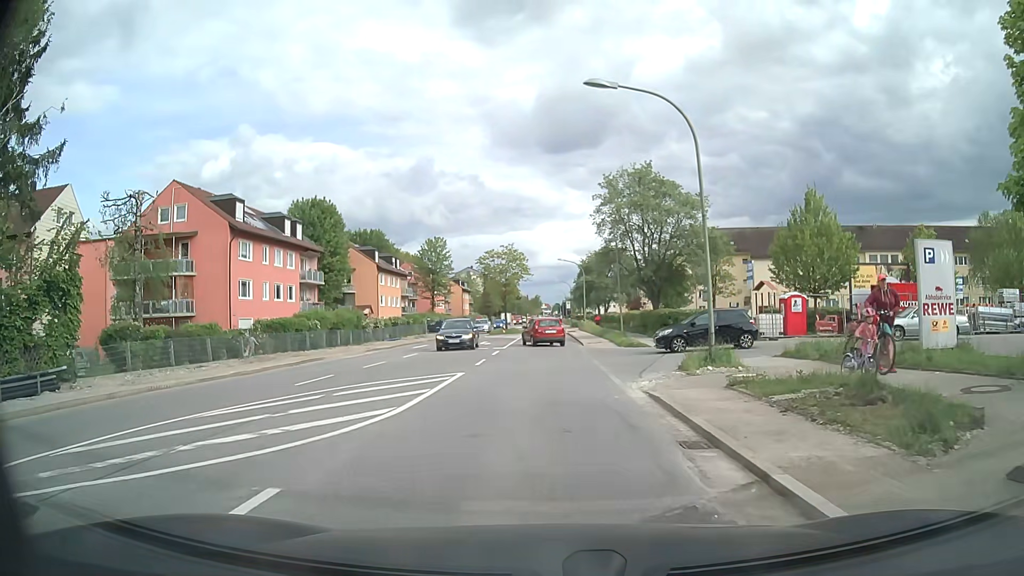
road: secondary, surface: asphalt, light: Day
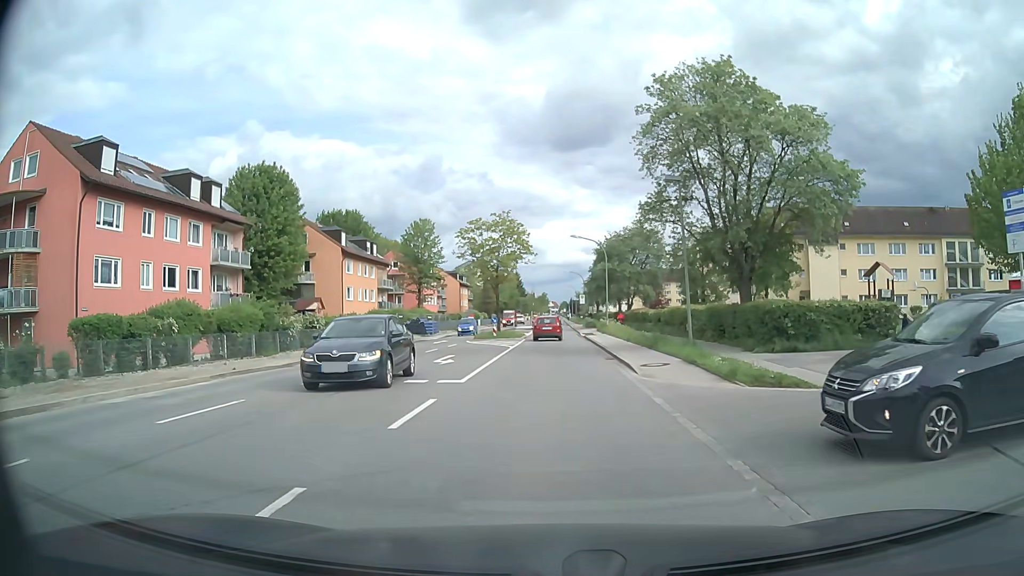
(-0.2, +18.2) m; -1°
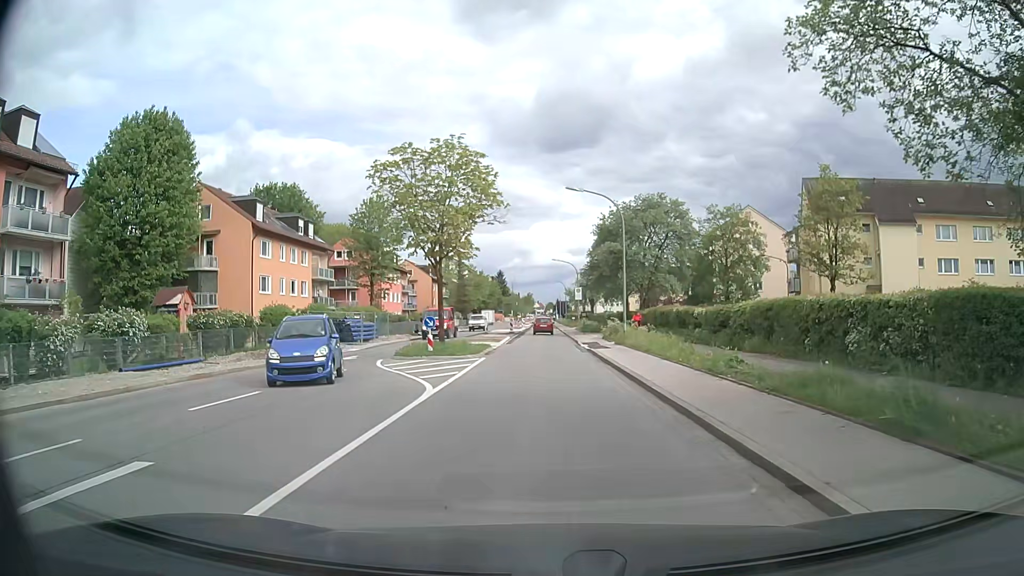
(+0.2, +19.3) m; +1°
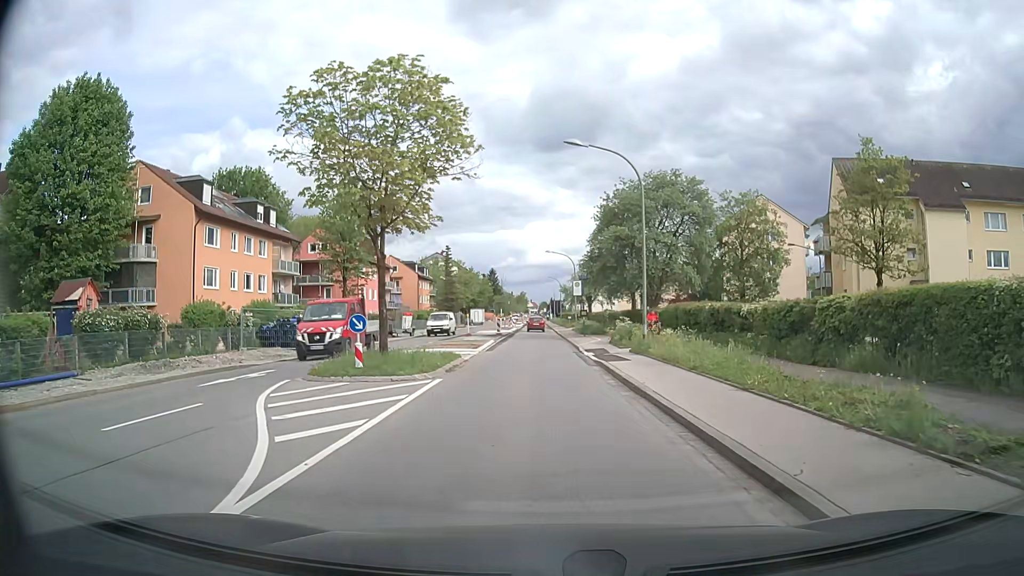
(0.0, +8.4) m; 0°
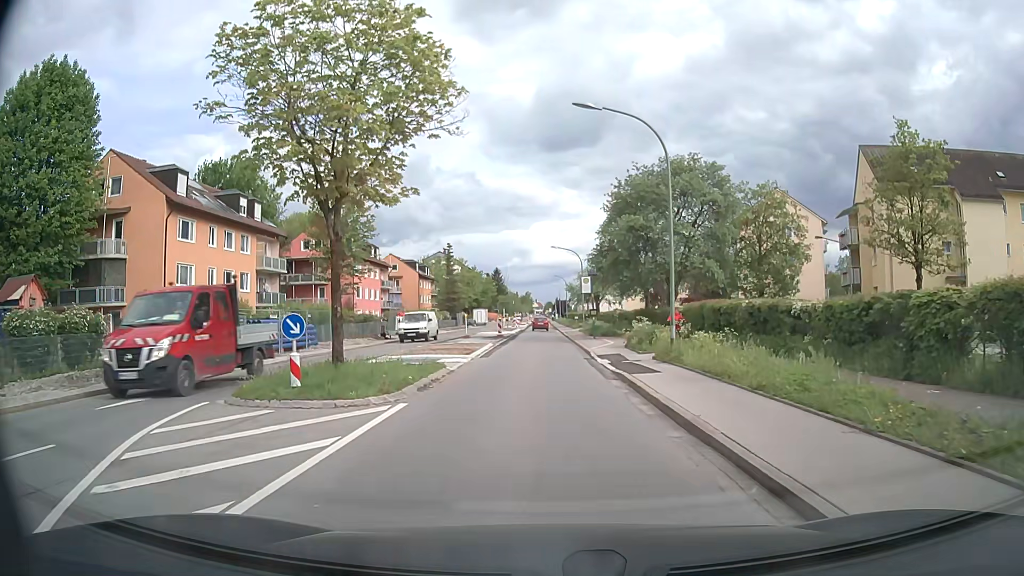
(0.0, +4.3) m; 0°
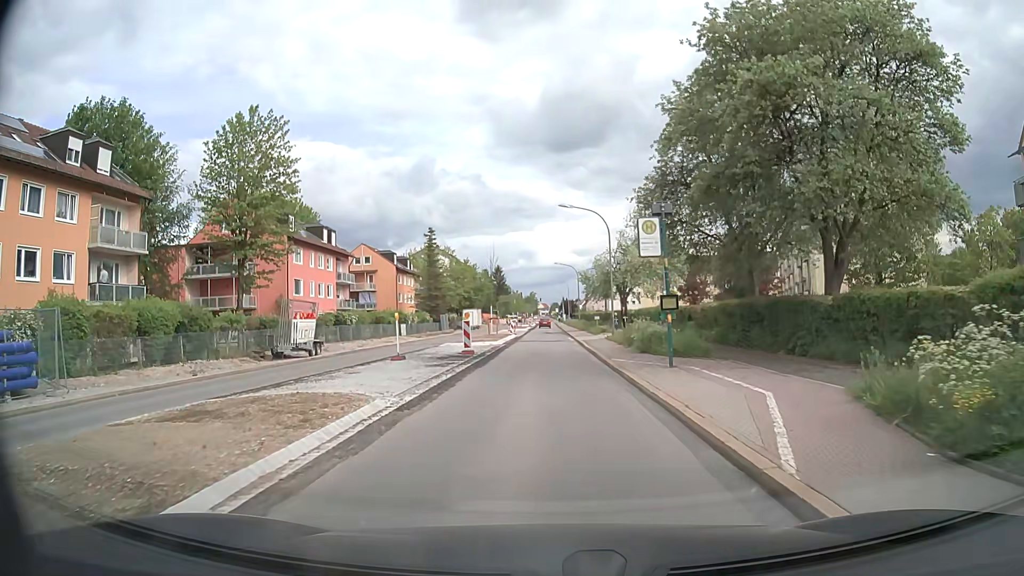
(-0.1, +22.3) m; -1°
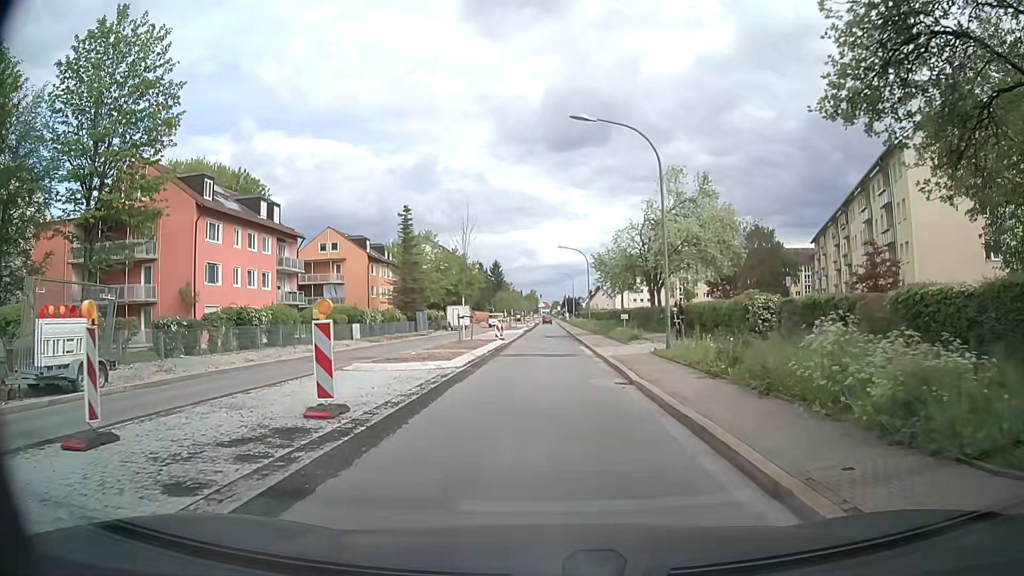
(+0.1, +16.6) m; +1°
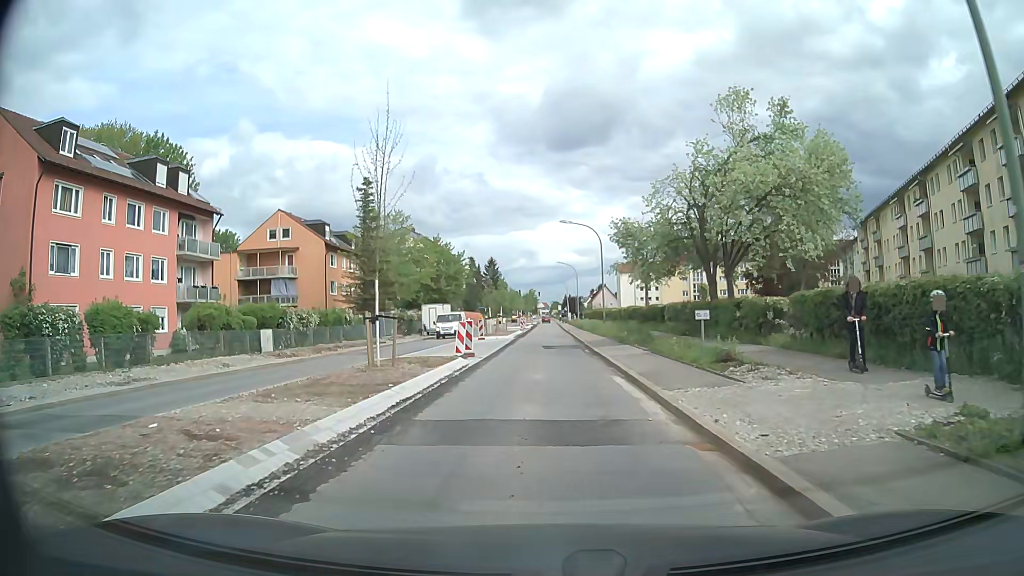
(-0.1, +16.2) m; 0°
(0, +10) (0, +20) (0, +30) (0, +40) (-1, +50) (-1, +60) (-1, +70) (-1, +80) (-1, +90) (-1, +100) m
